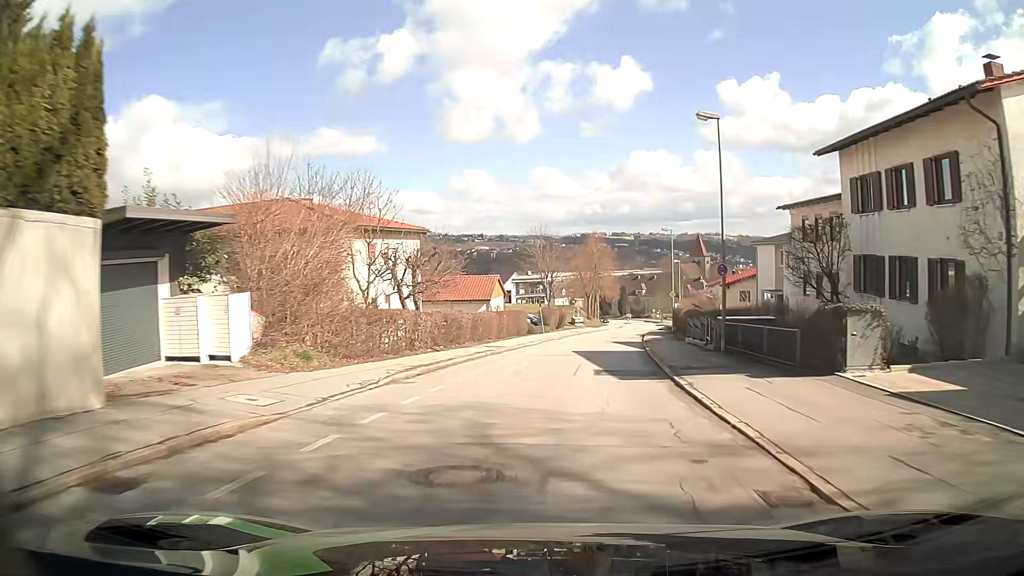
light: Day
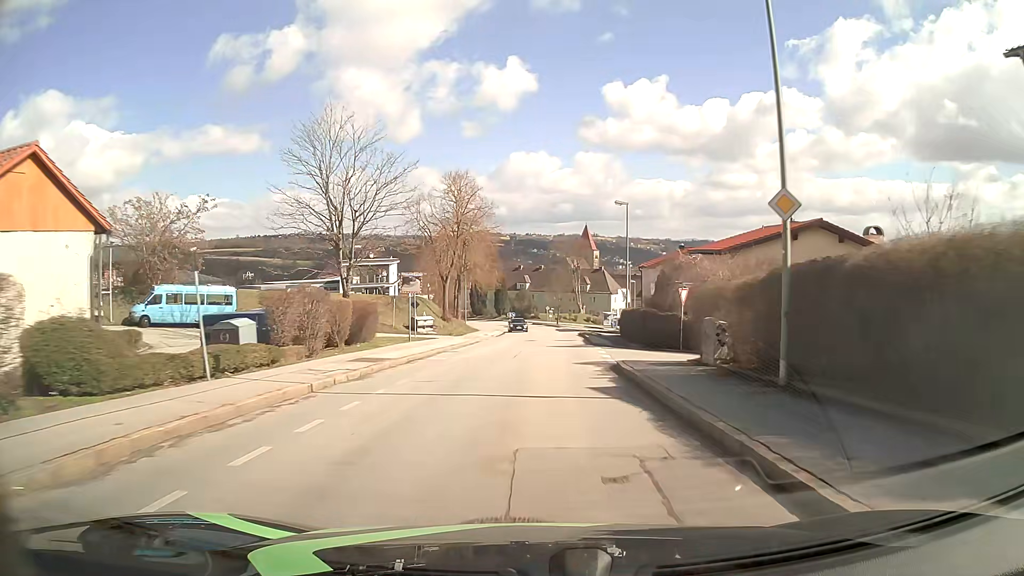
(+4.7, +42.0) m; +11°
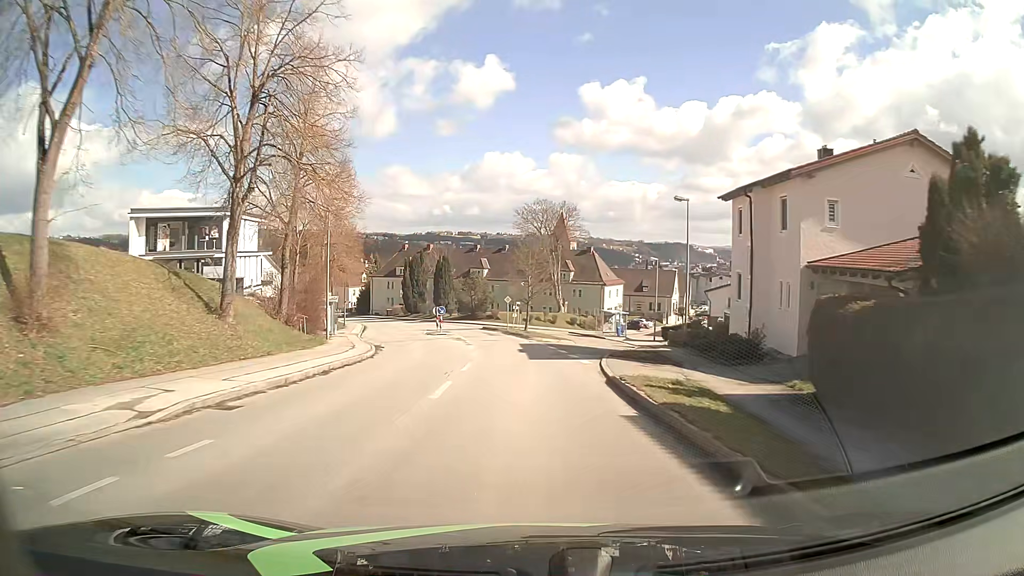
(+1.6, +43.8) m; +3°
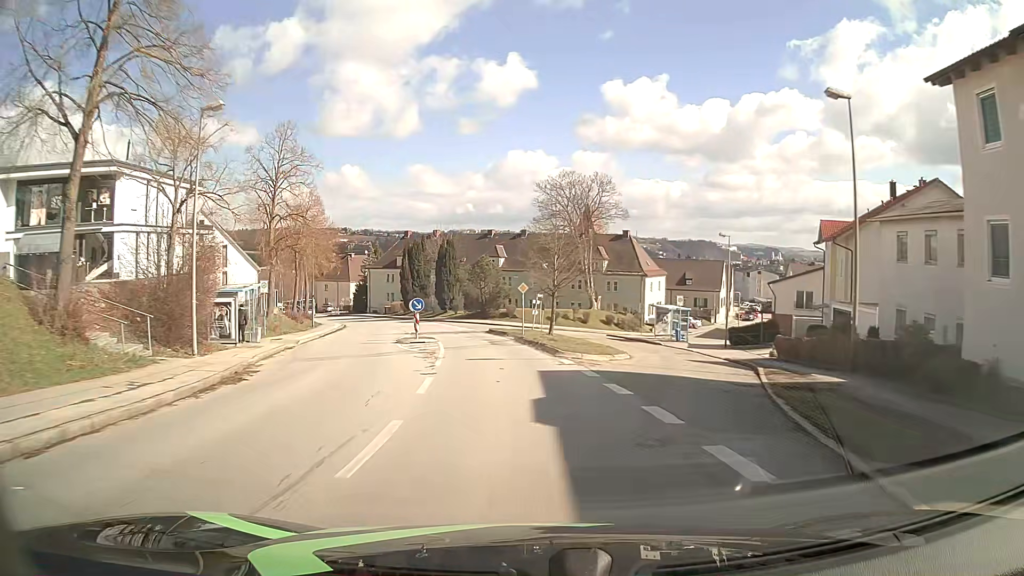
(-0.2, +17.5) m; -2°
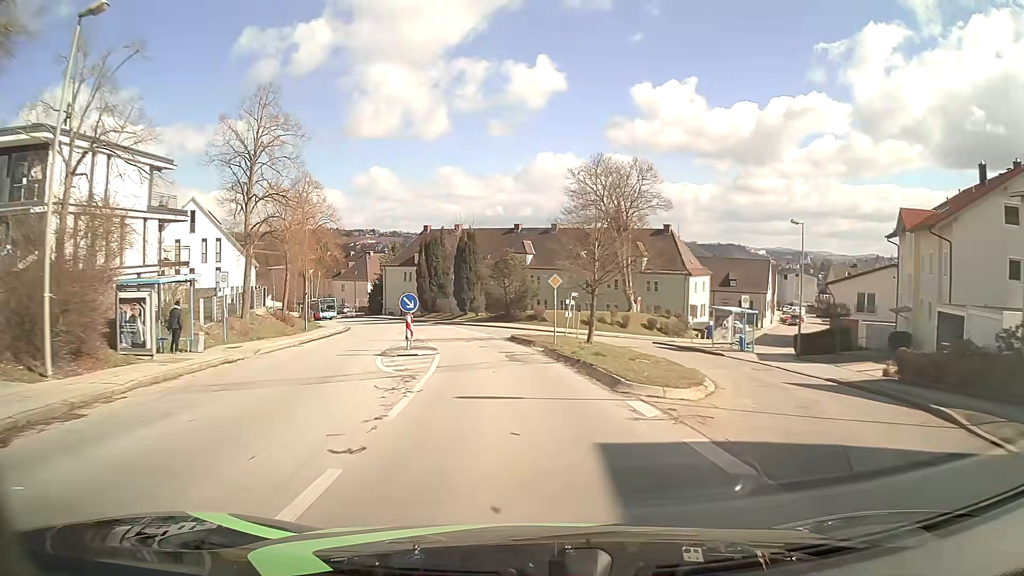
(-0.2, +8.6) m; -3°
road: residential
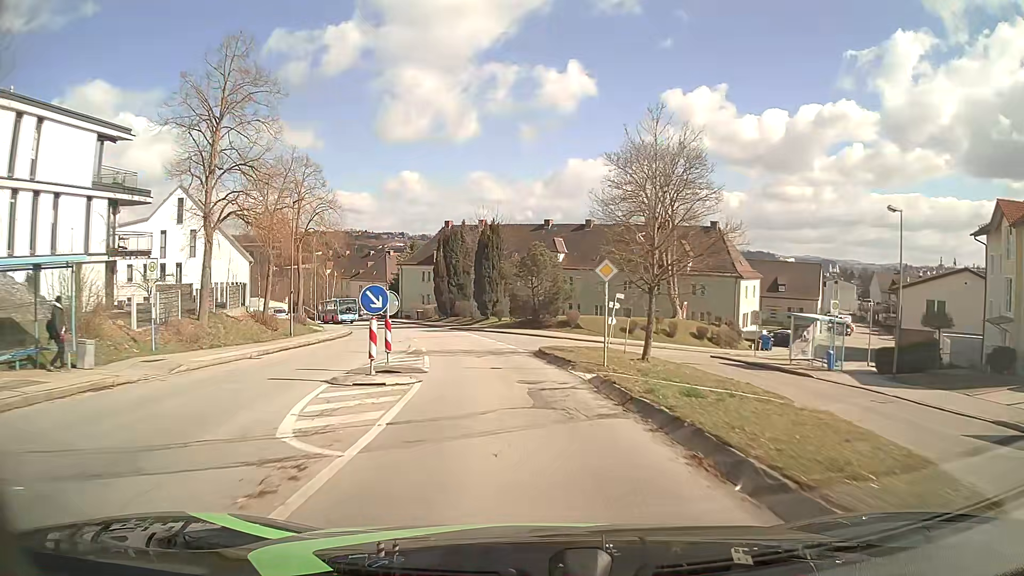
(-0.2, +8.4) m; -3°
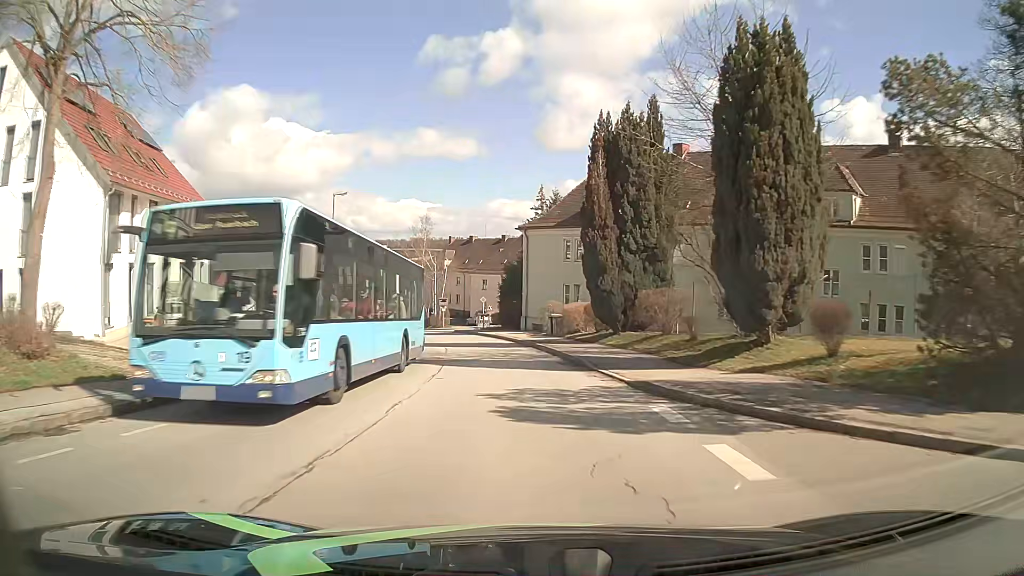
(-4.8, +40.1) m; -14°
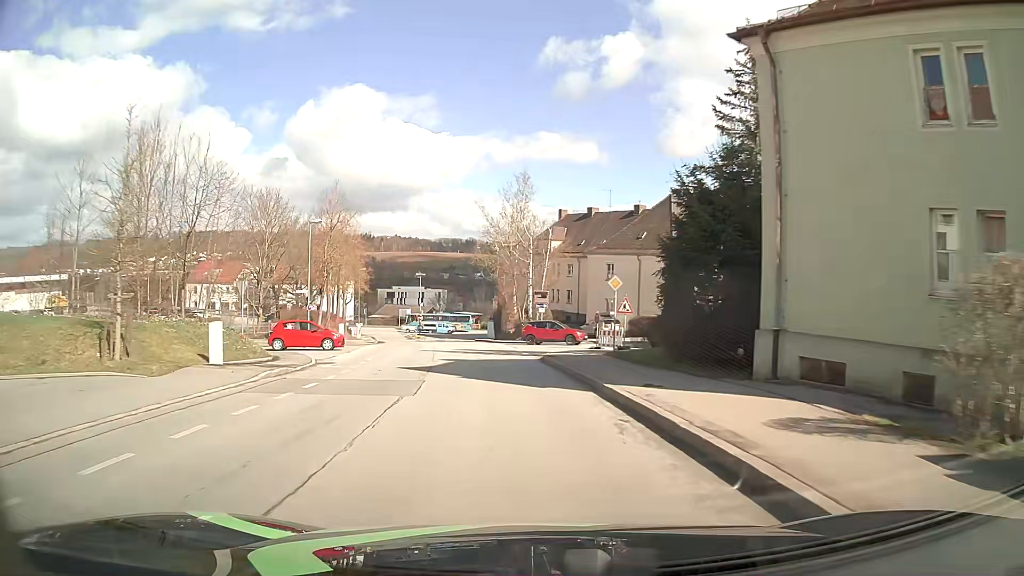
(-2.5, +32.3) m; -10°
(0, +10) (-1, +20) (-2, +30) (-3, +40) (-5, +50) (-6, +60) (-7, +70) (-9, +80) (-10, +89) (-11, +99) m
